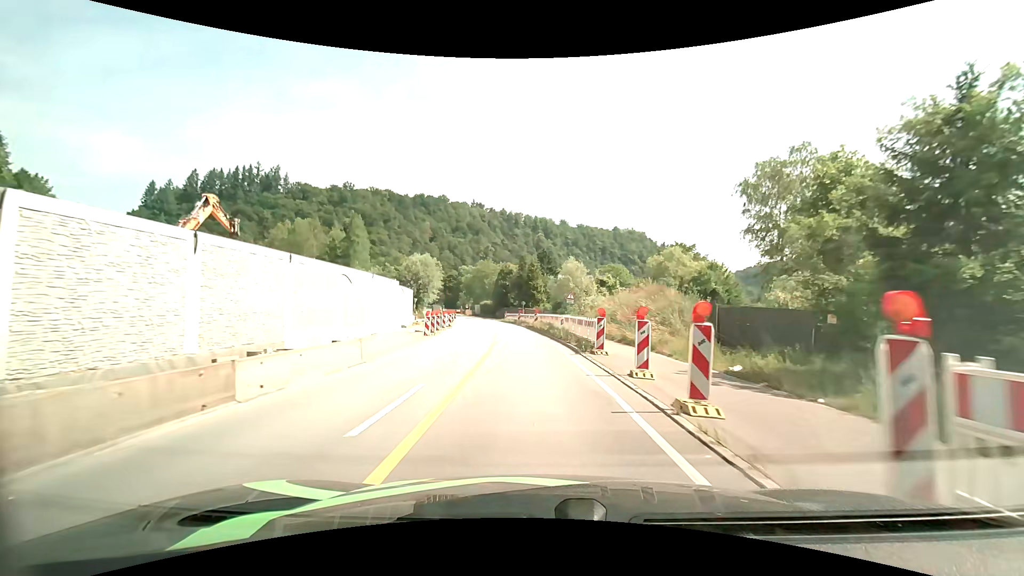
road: primary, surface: asphalt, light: Day
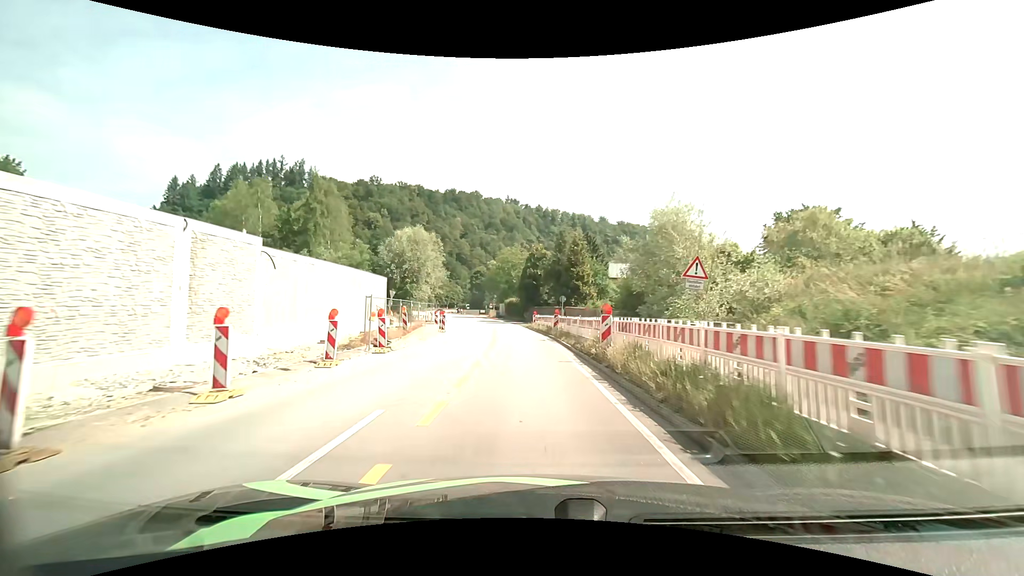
(-0.9, +26.4) m; -4°
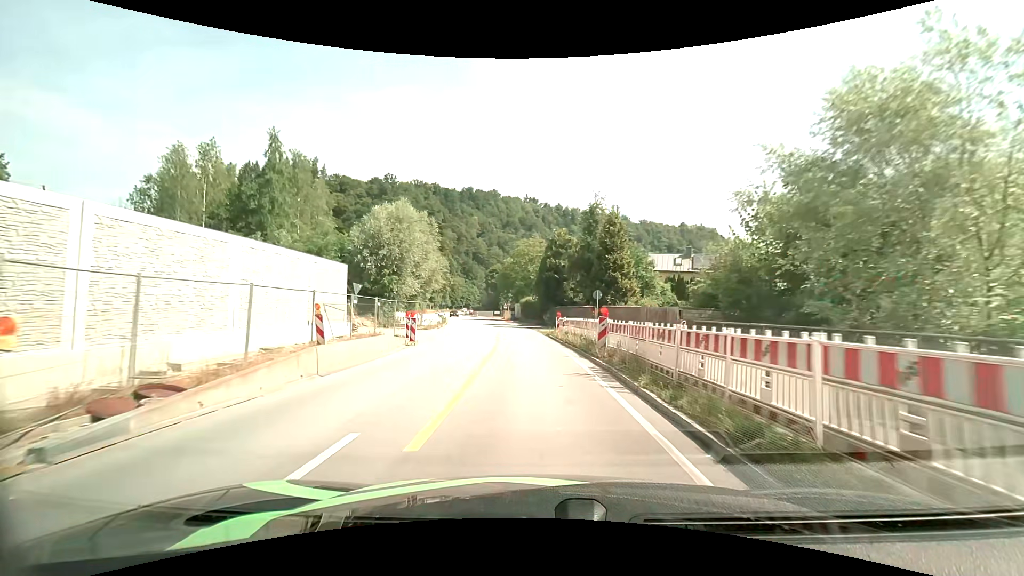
(-0.3, +13.3) m; -2°
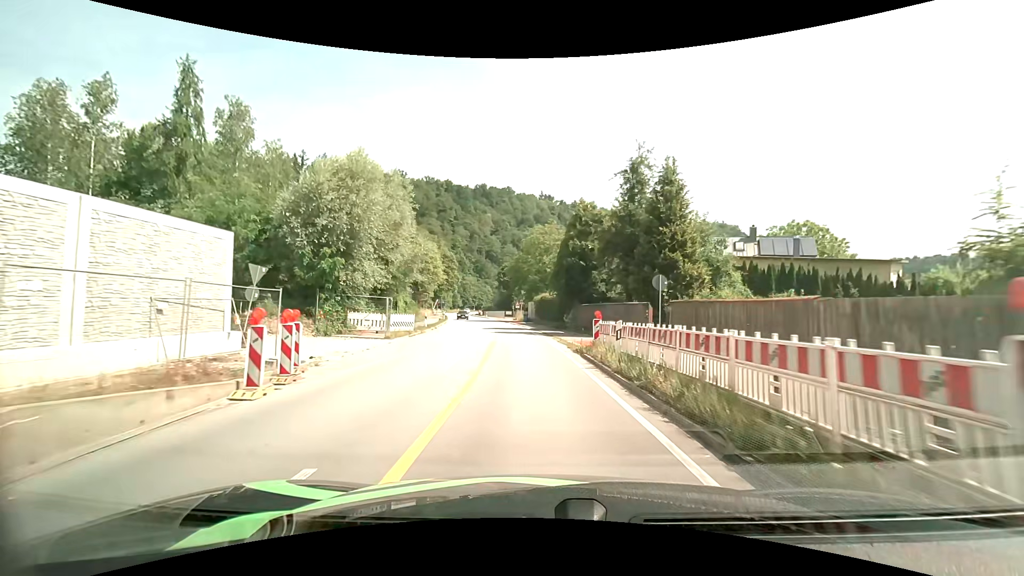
(-0.2, +13.1) m; -2°
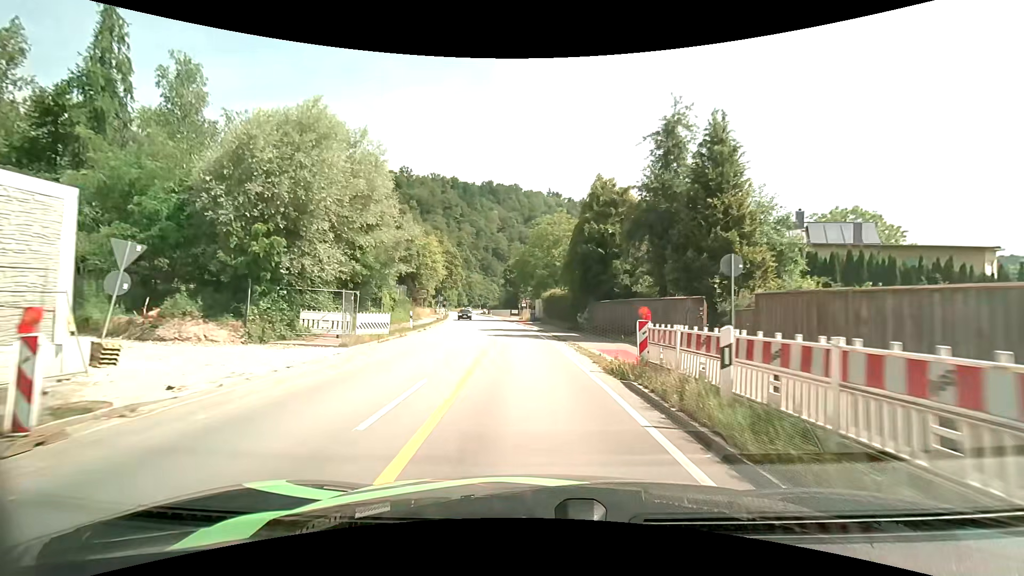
(-0.1, +6.6) m; -1°
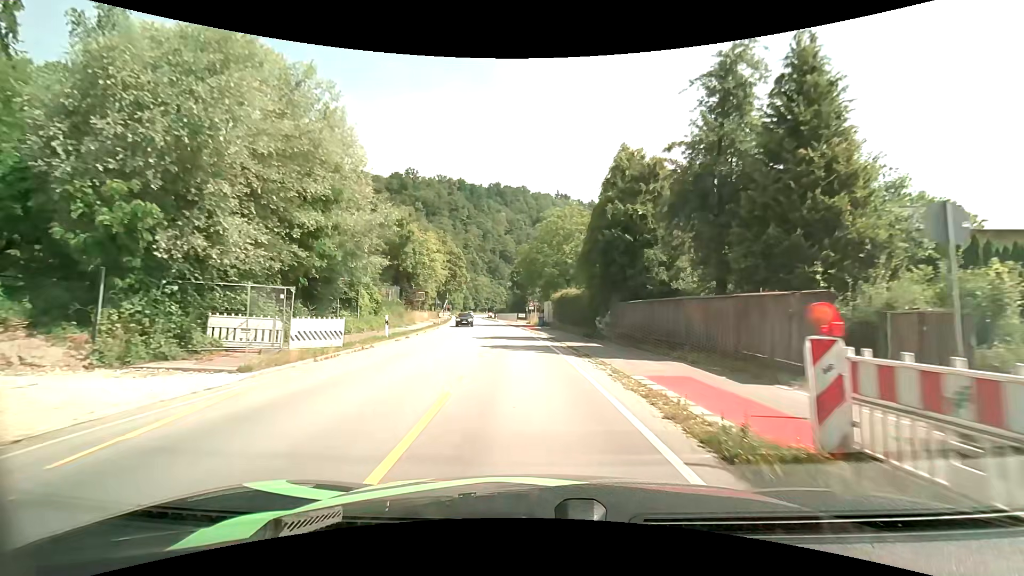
(0.0, +6.7) m; -1°
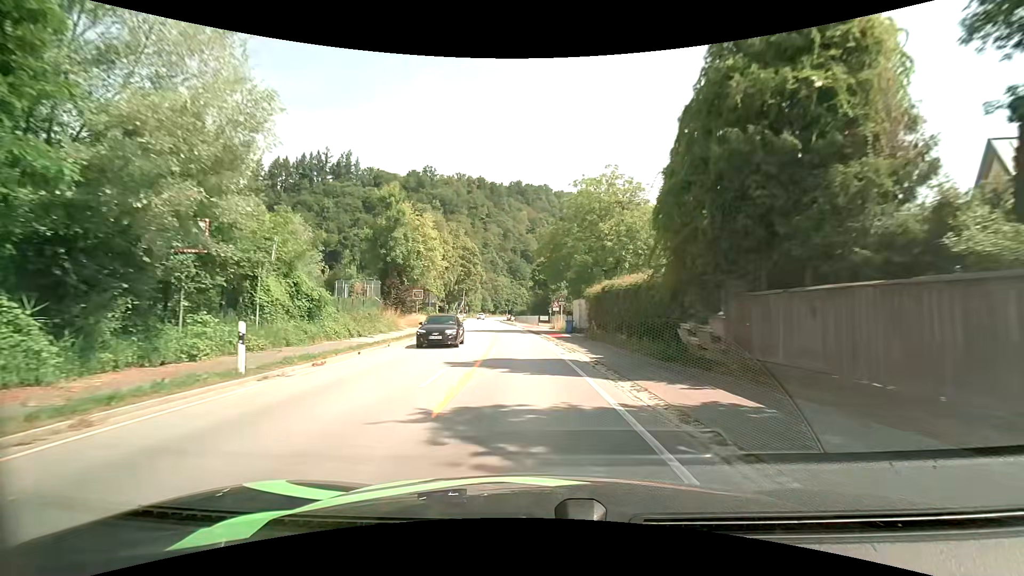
(-0.3, +13.6) m; -3°
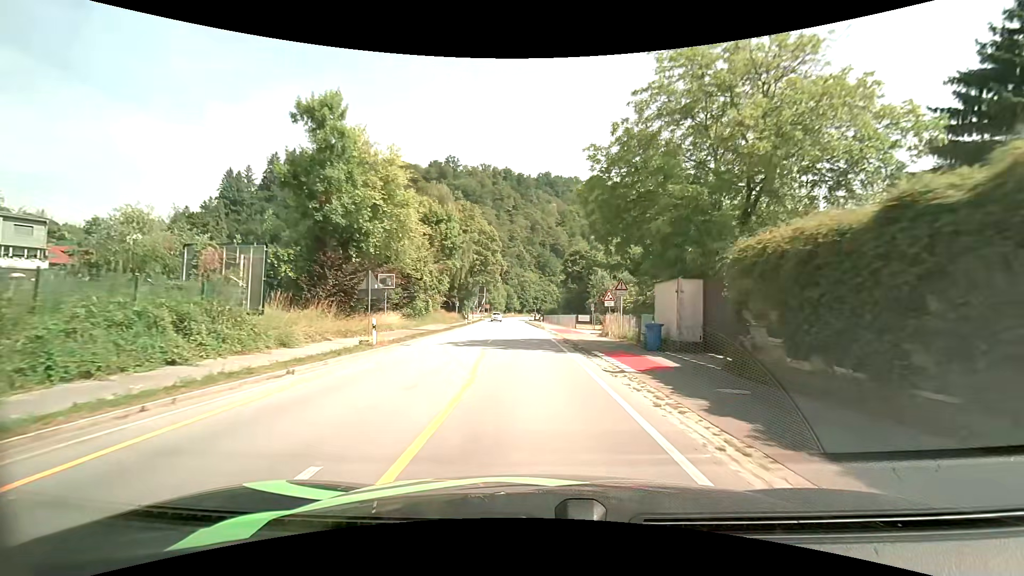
(-0.7, +20.8) m; -3°
(0, +10) (0, +20) (-1, +30) (-1, +40) (-2, +50) (-2, +60) (-3, +70) (-3, +80) (-4, +90) (-4, +100) m
